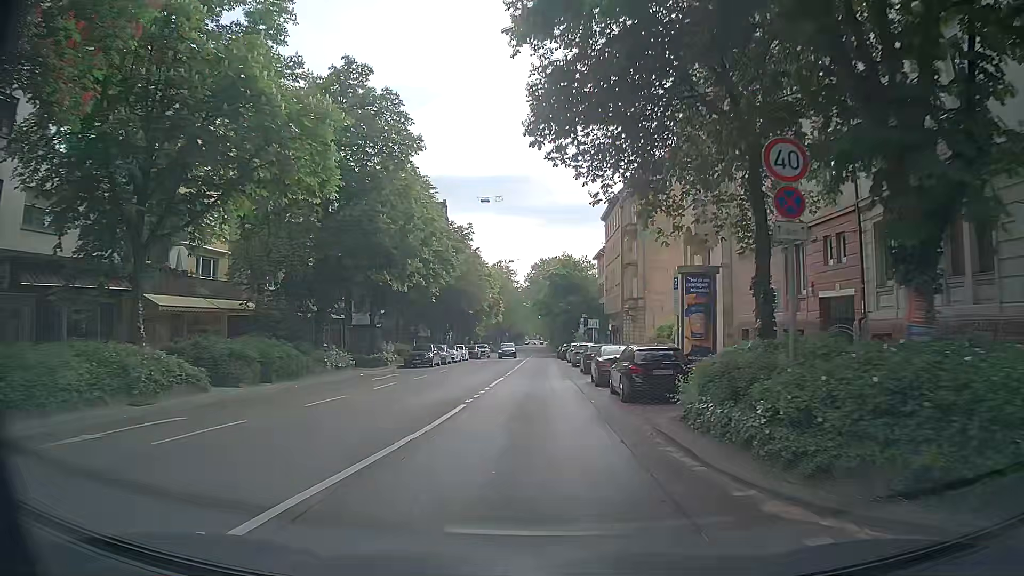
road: secondary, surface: asphalt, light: Day
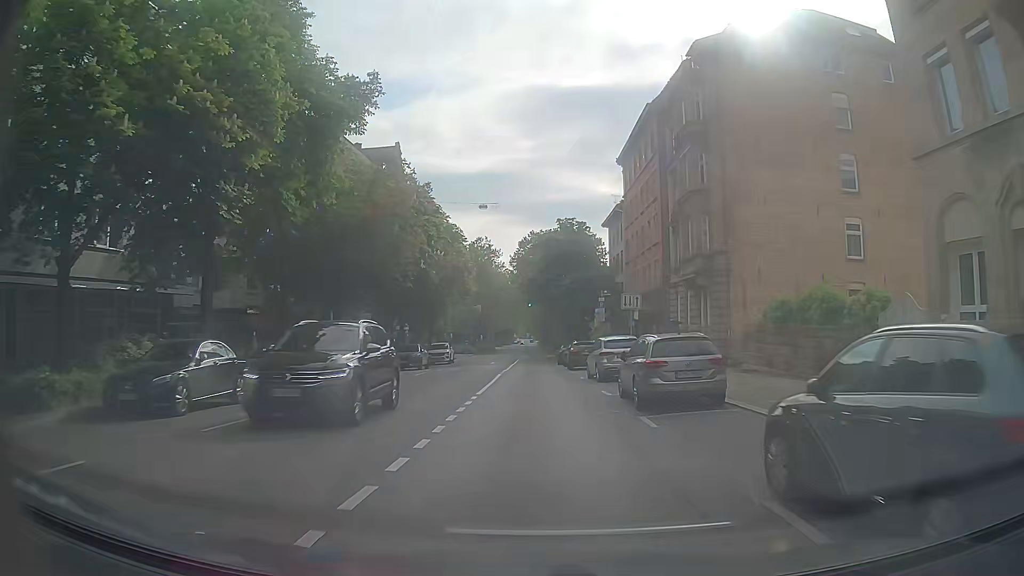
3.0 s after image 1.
(+0.6, +29.6) m; +1°
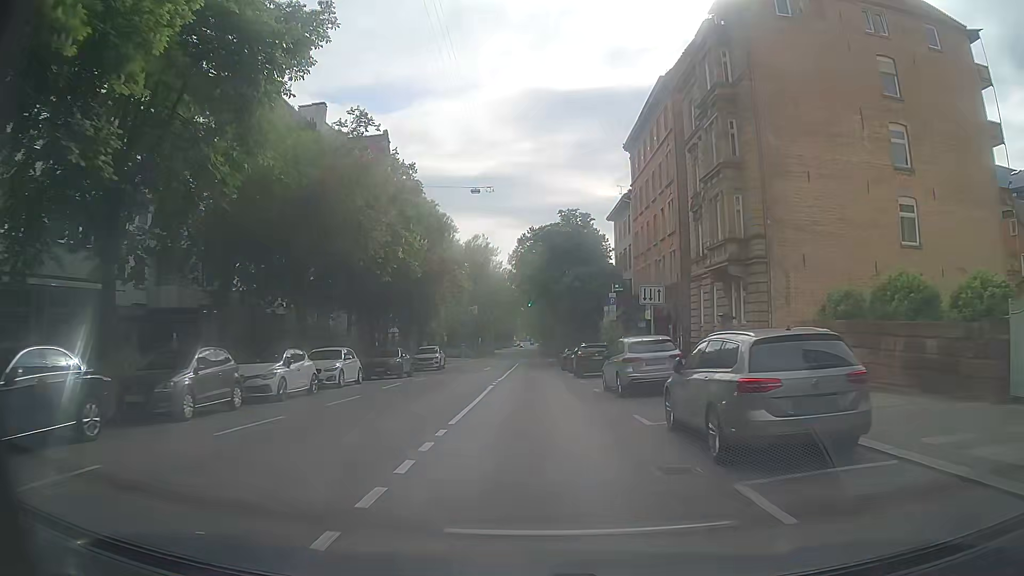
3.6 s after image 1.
(0.0, +5.9) m; +1°
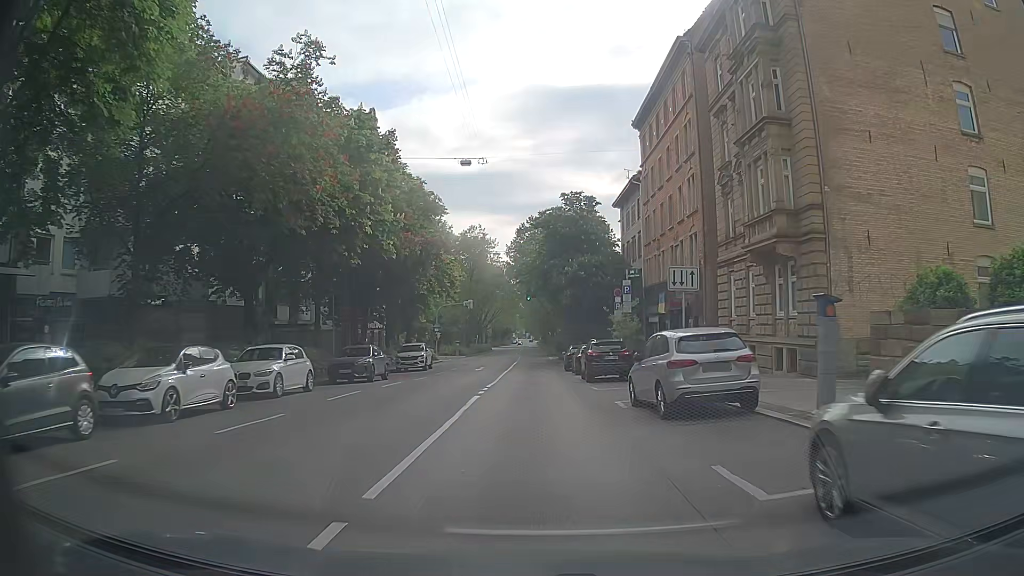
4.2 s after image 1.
(0.0, +5.8) m; 0°
